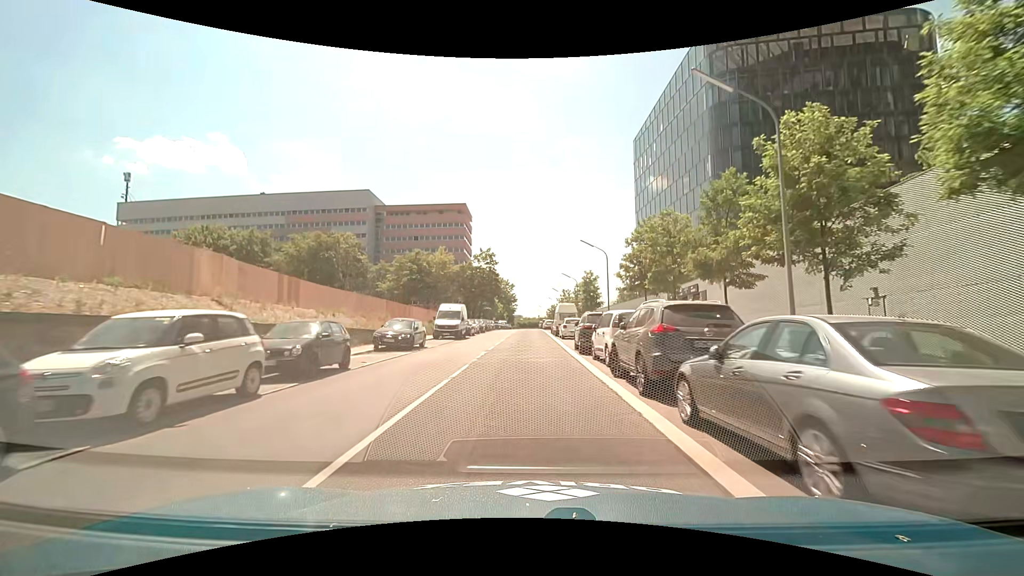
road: unclassified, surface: asphalt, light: Day
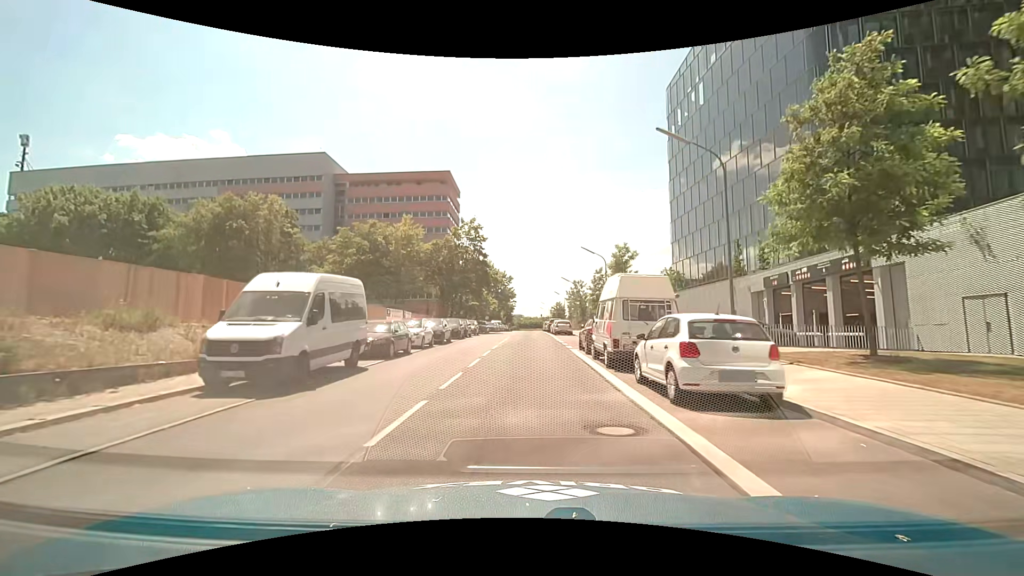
(-0.5, +25.9) m; -2°
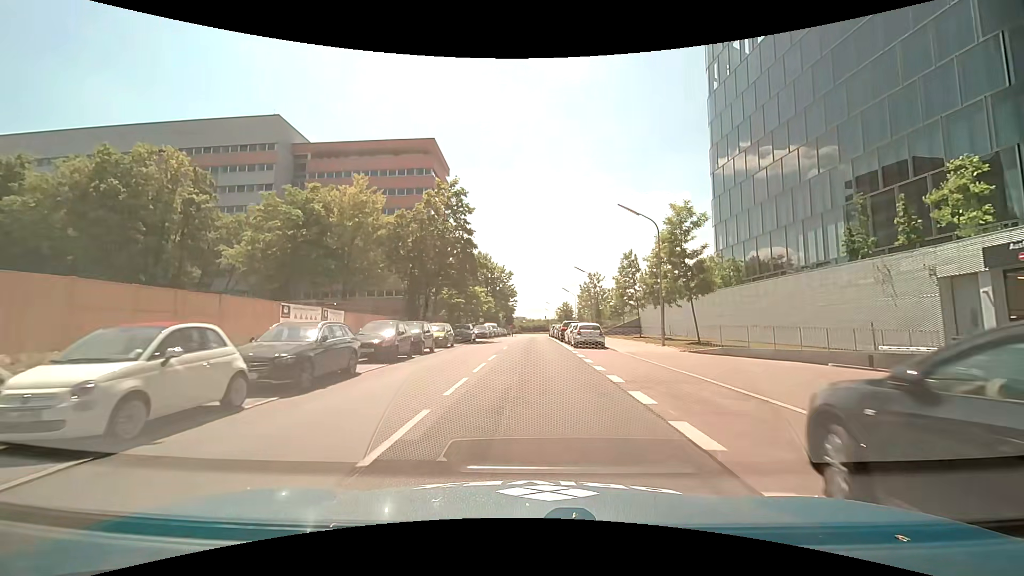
(+0.1, +18.2) m; 0°
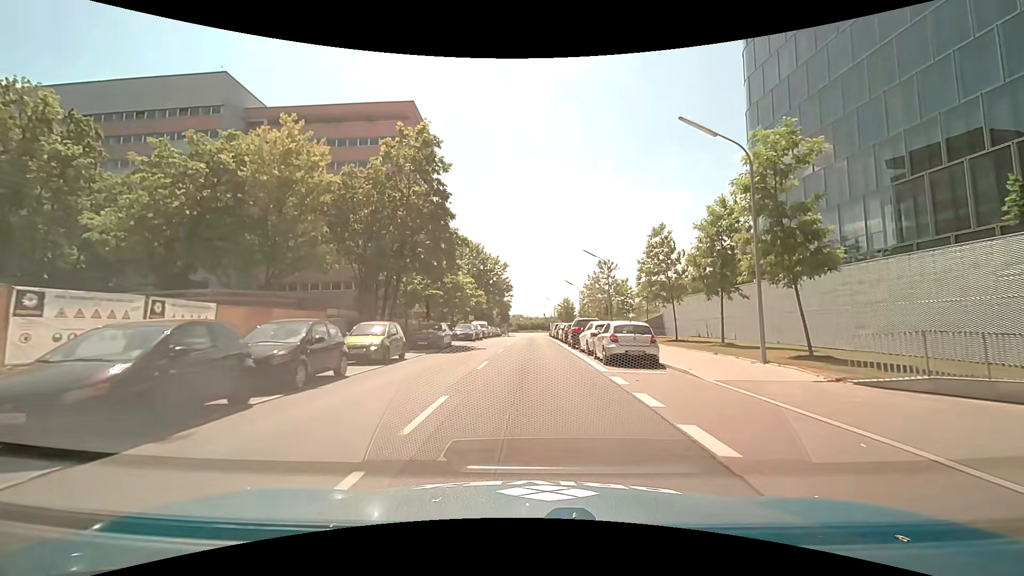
(-0.1, +12.2) m; 0°
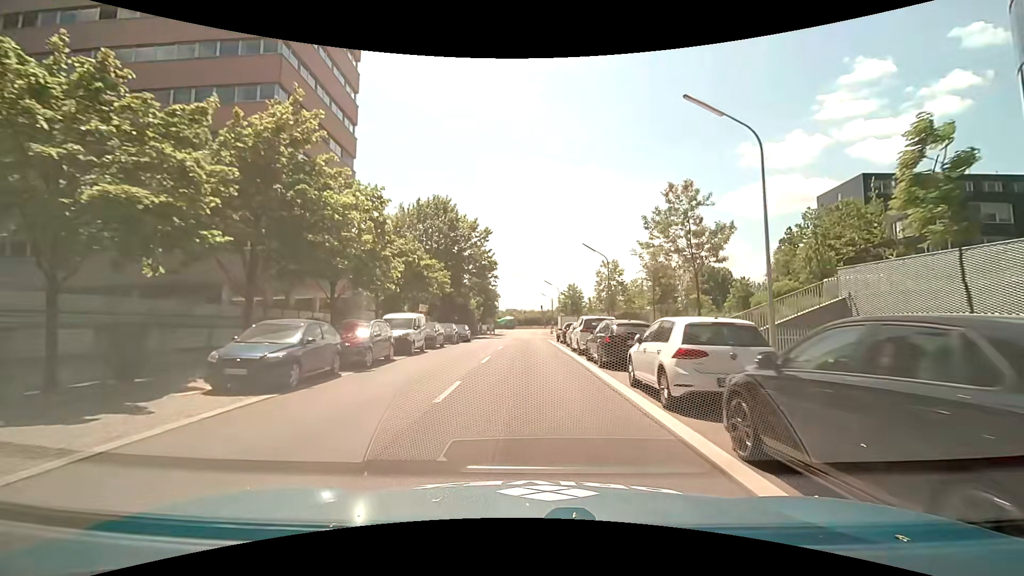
(0.0, +31.6) m; 0°
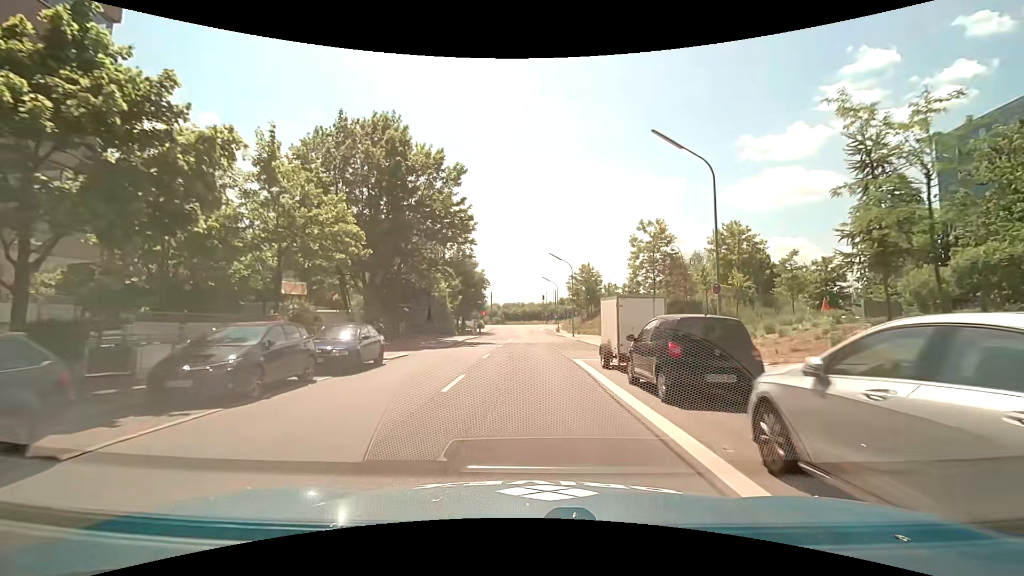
(-0.1, +25.2) m; +1°
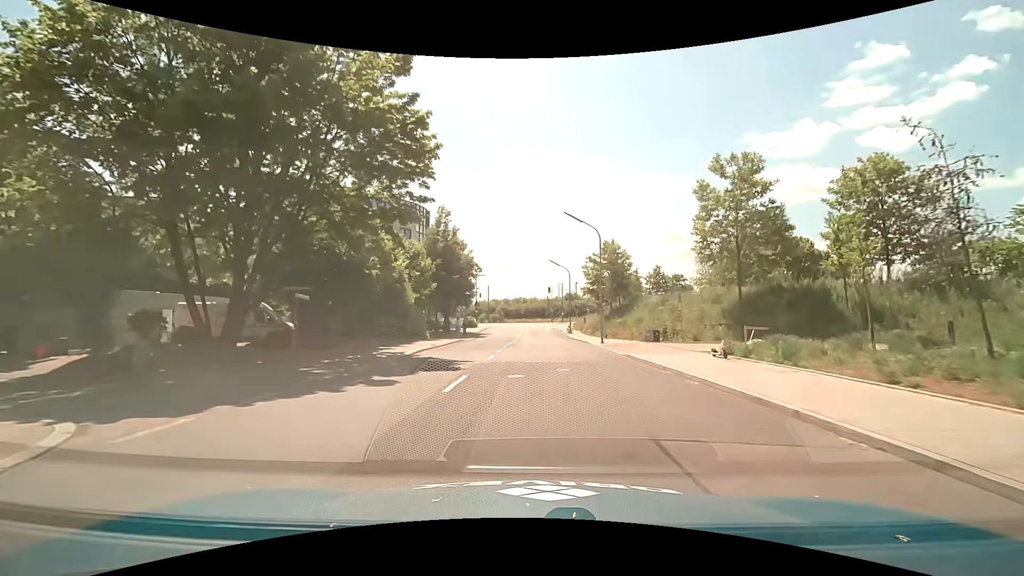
(0.0, +18.0) m; +1°
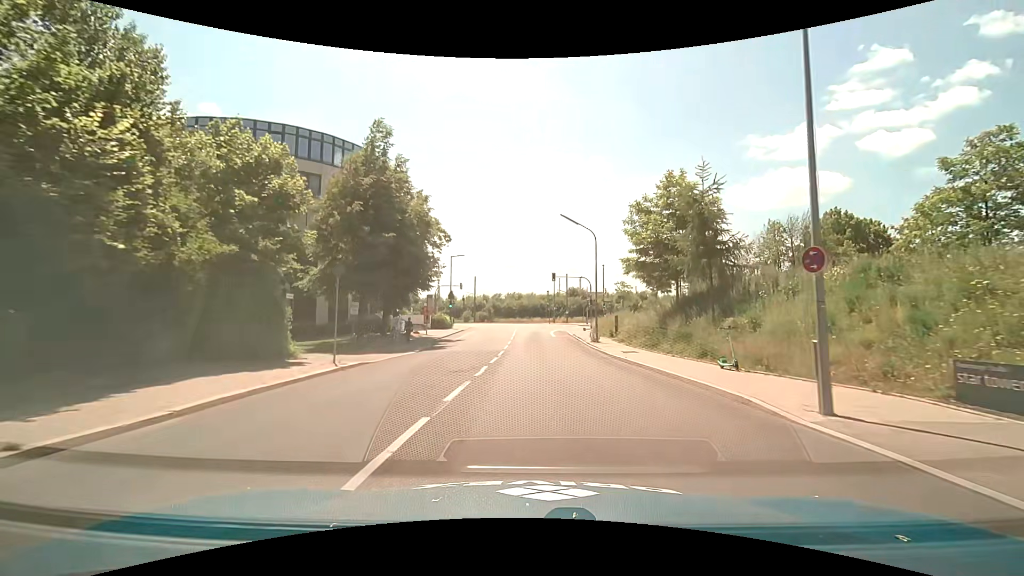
(-0.4, +23.6) m; 0°
